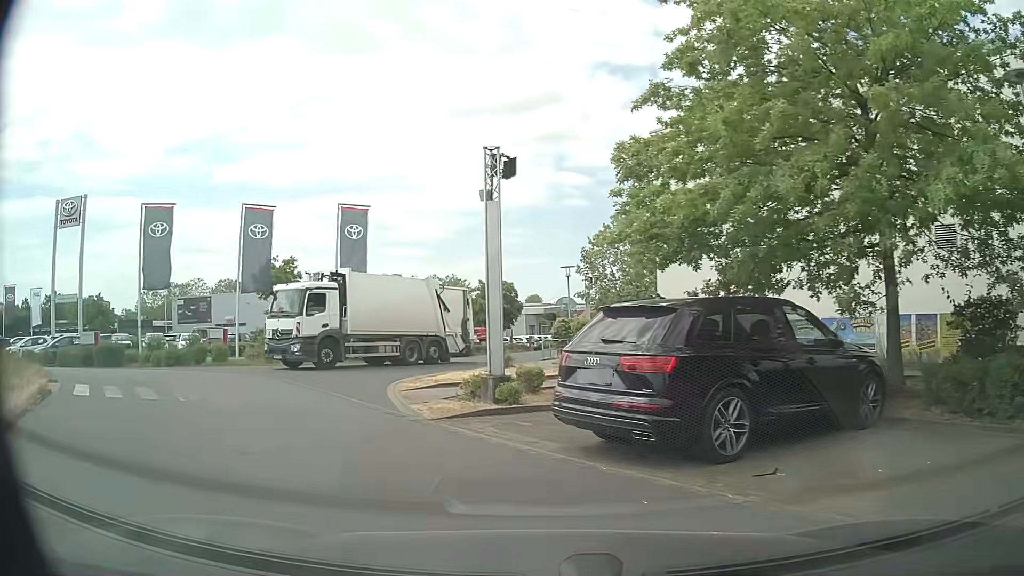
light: Day
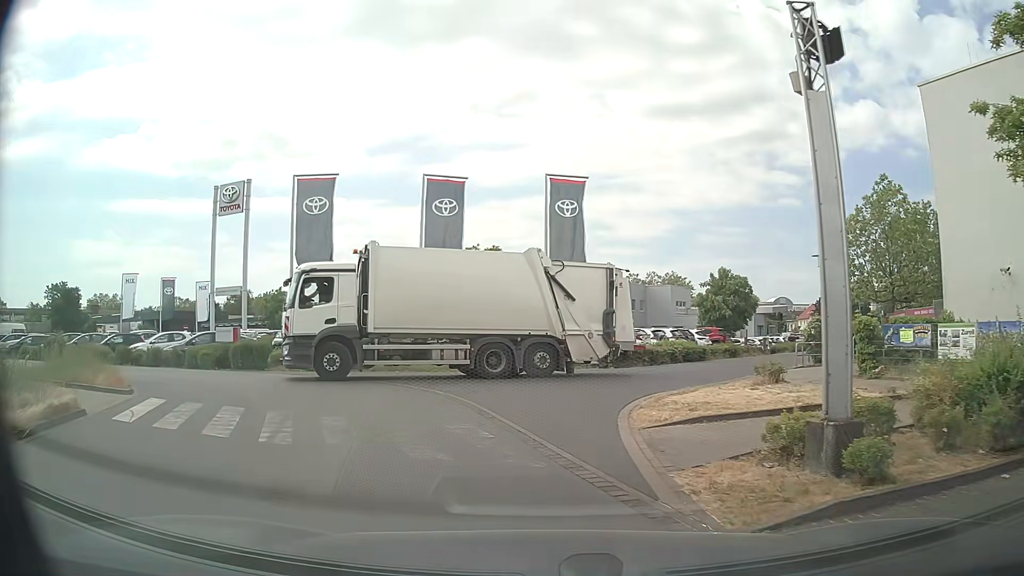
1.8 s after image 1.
(-0.8, +5.7) m; -17°
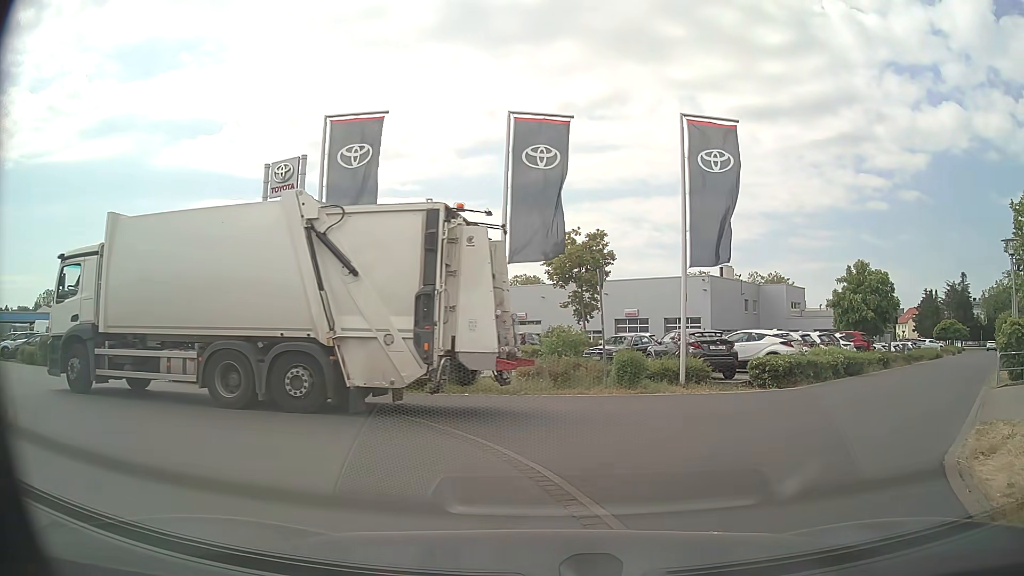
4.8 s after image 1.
(-0.9, +7.4) m; -7°
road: service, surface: asphalt
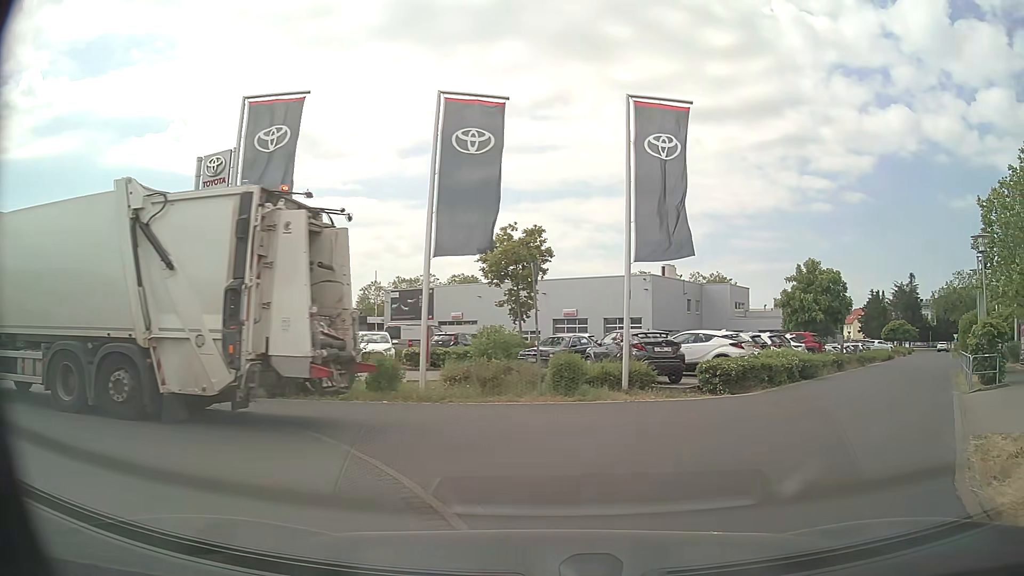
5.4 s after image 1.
(0.0, +1.6) m; +4°
